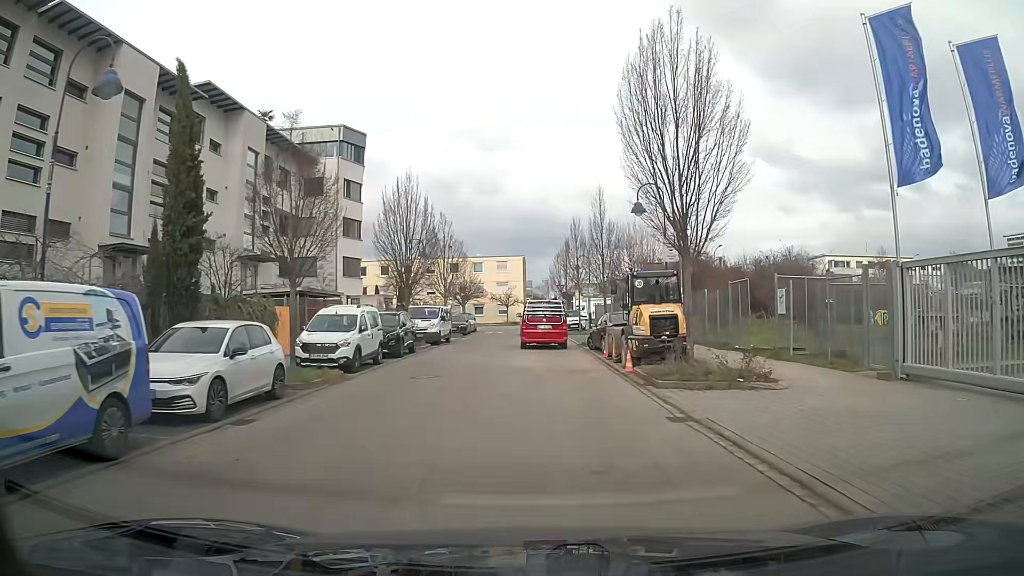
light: Day
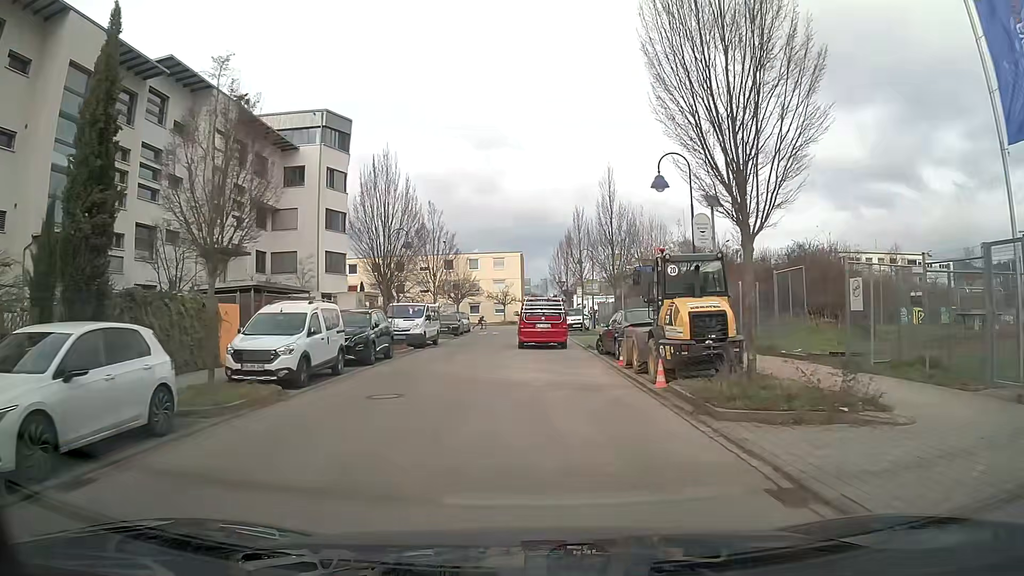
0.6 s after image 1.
(0.0, +4.3) m; 0°
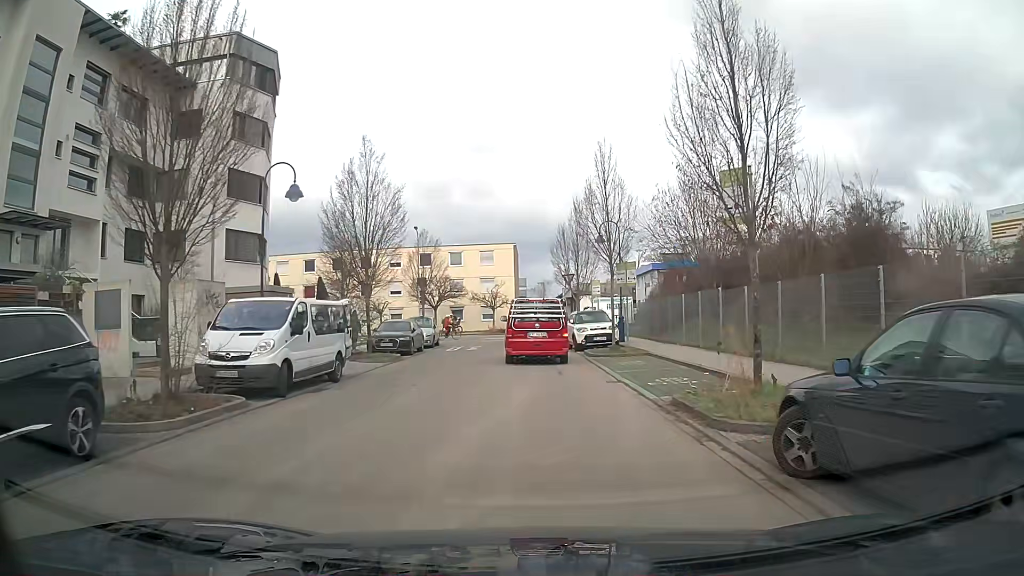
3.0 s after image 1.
(0.0, +16.3) m; 0°
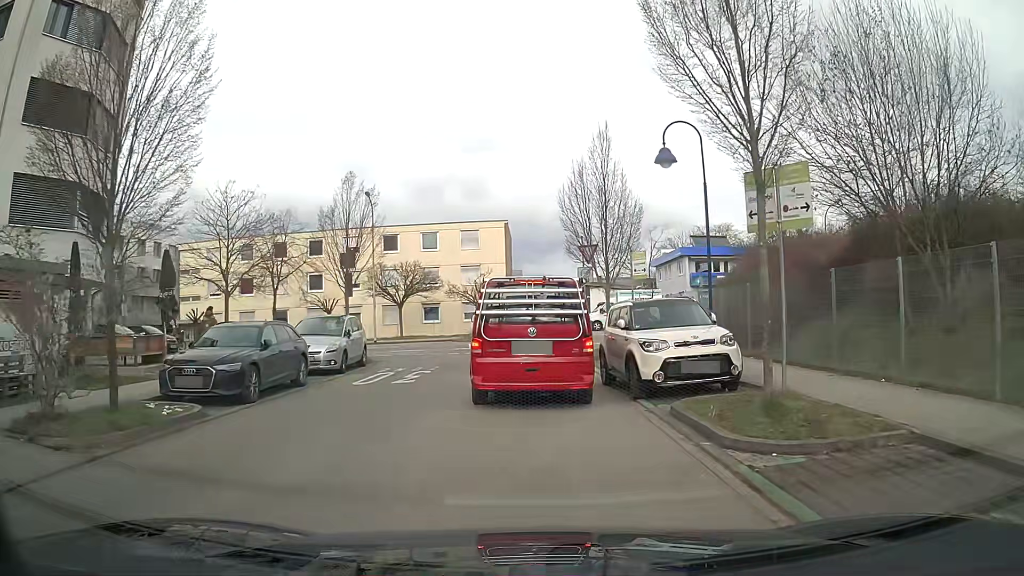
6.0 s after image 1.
(0.0, +16.0) m; 0°
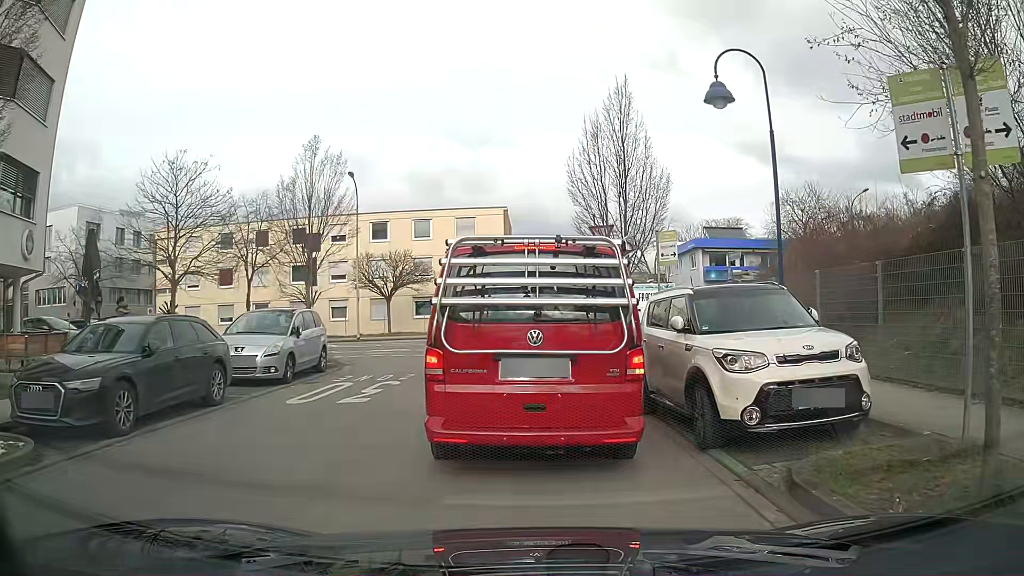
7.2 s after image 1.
(0.0, +4.2) m; 0°
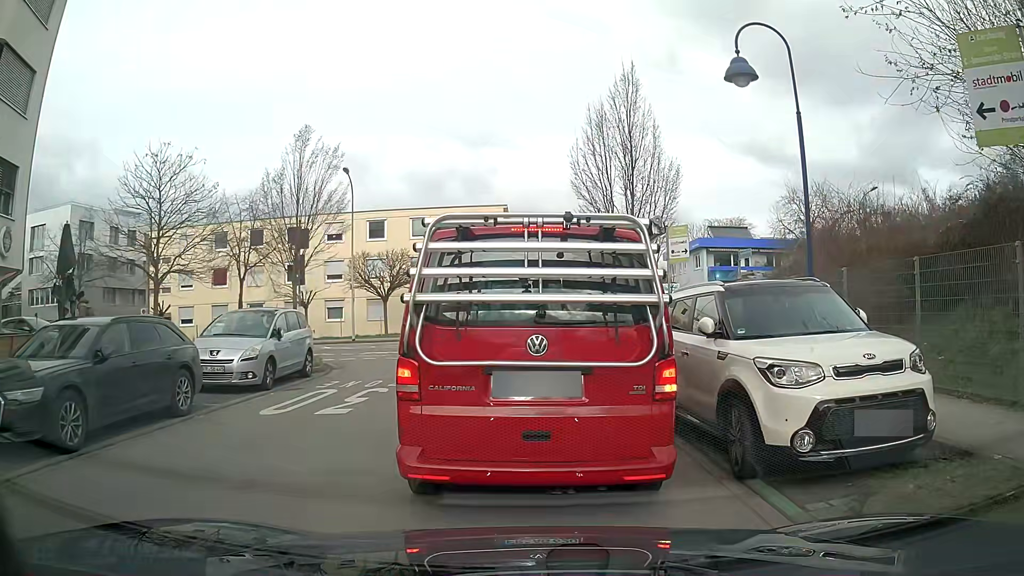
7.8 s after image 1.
(0.0, +1.1) m; 0°
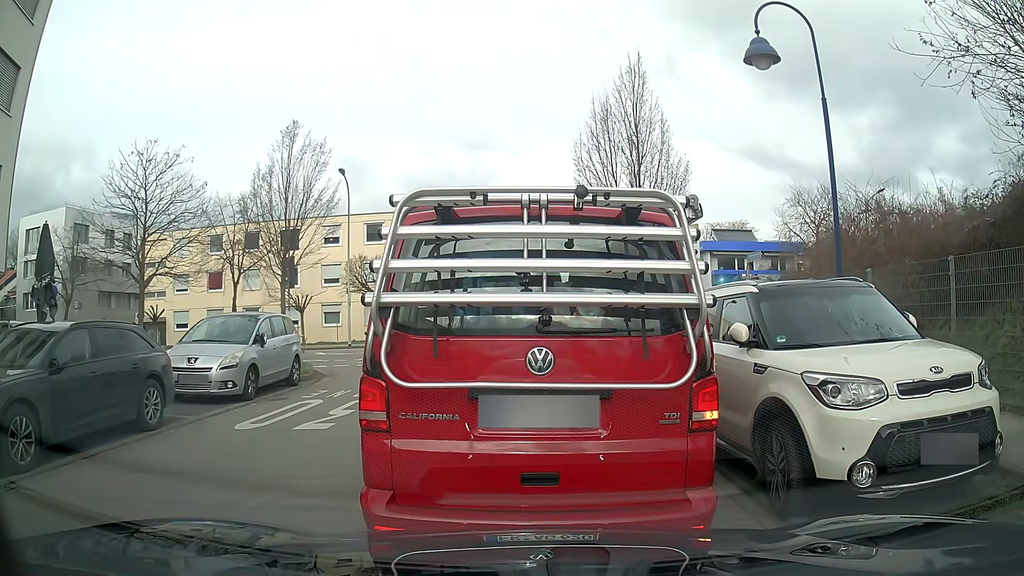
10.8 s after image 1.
(0.0, +0.9) m; 0°
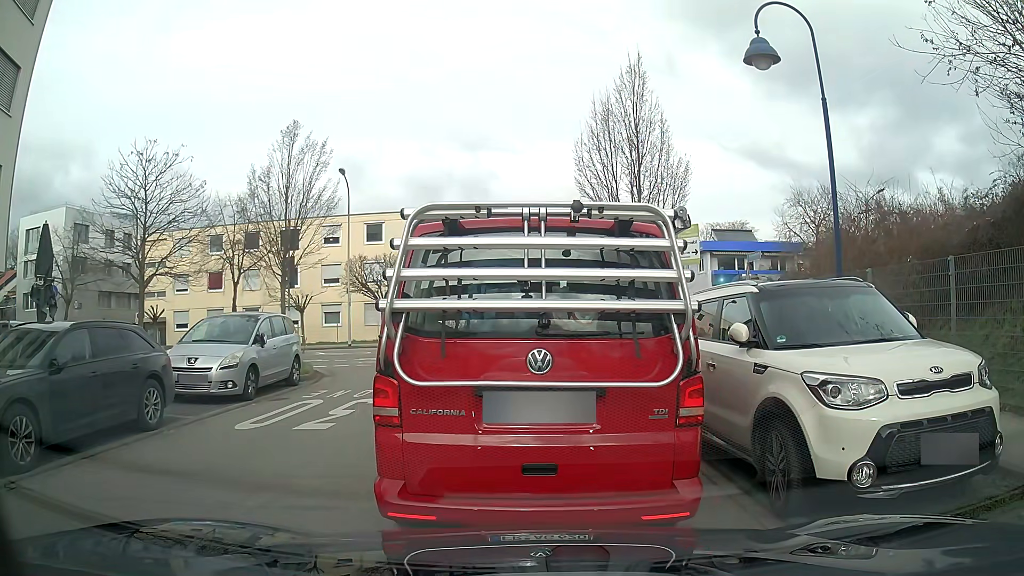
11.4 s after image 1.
(0.0, 0.0) m; 0°
(0, +10) (0, +20) (-3, +29) (-13, +32) (-23, +32) (-33, +32) (-43, +32) (-53, +33) (-63, +34) (-73, +35) m
